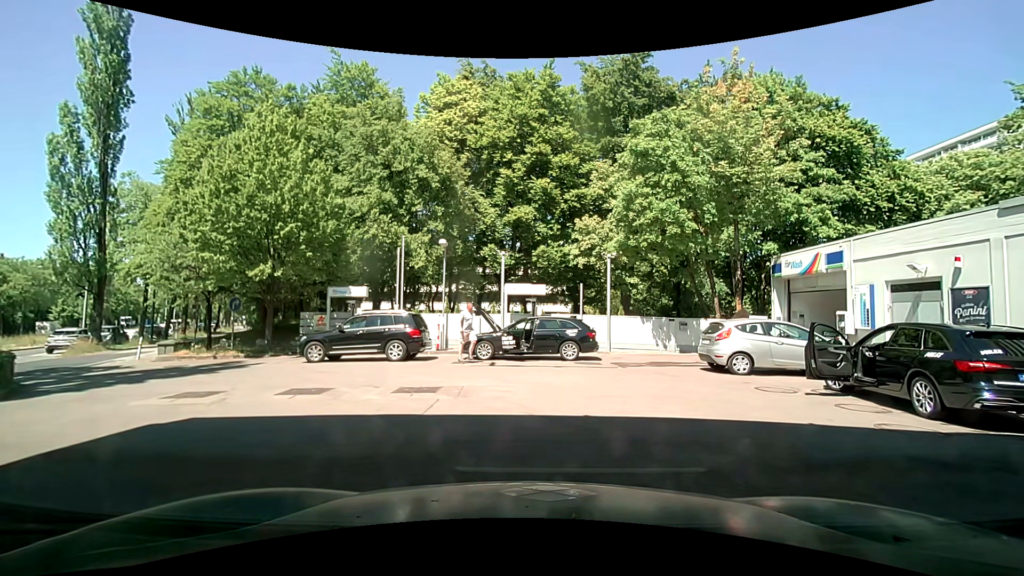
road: service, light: Day
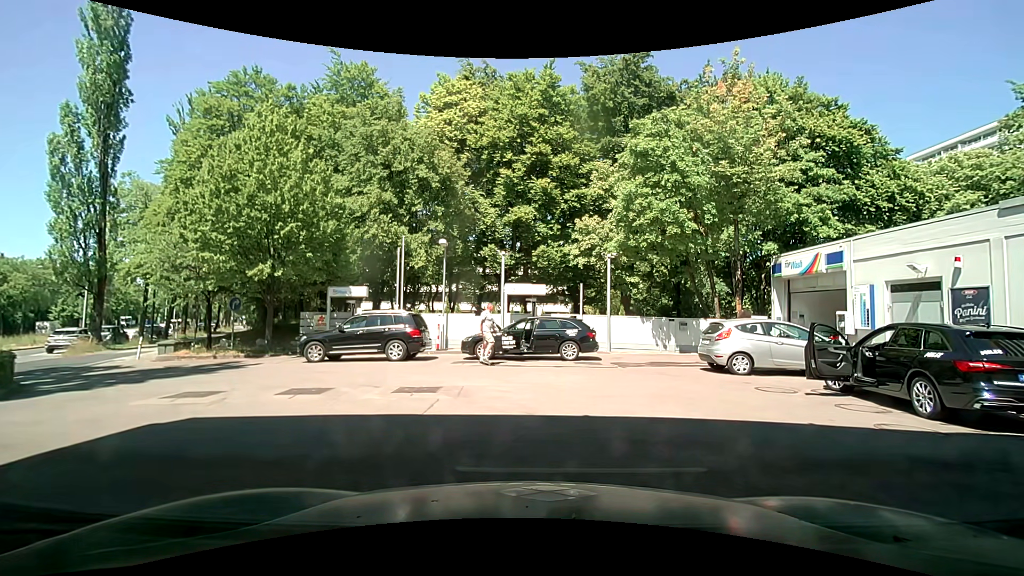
(0.0, 0.0) m; 0°
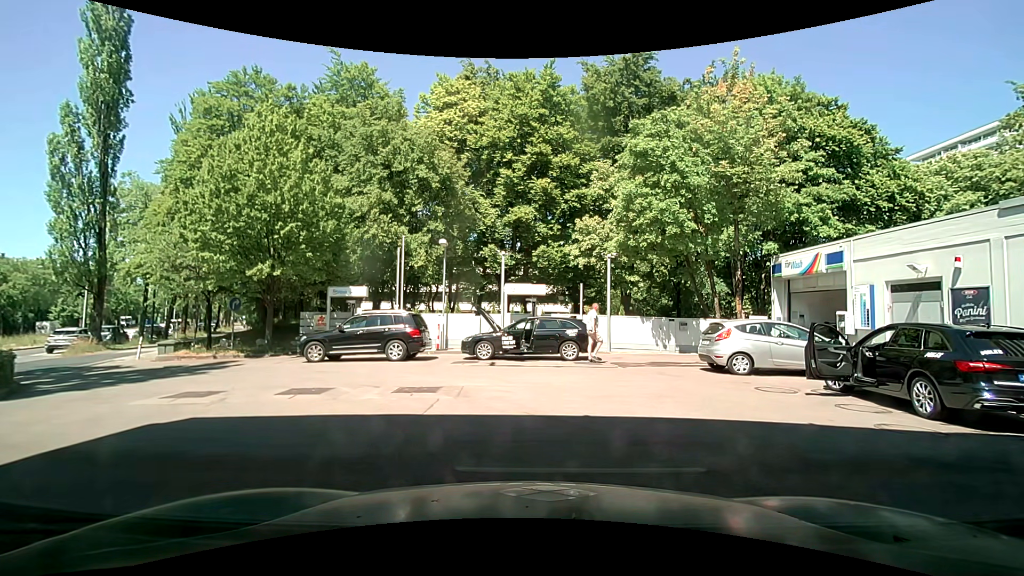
(0.0, 0.0) m; 0°
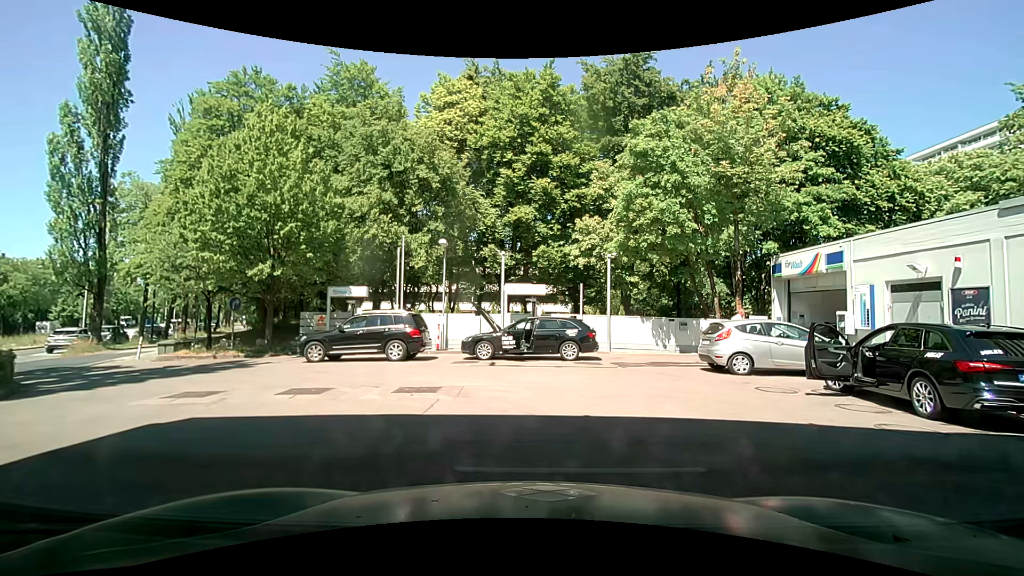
(0.0, 0.0) m; 0°
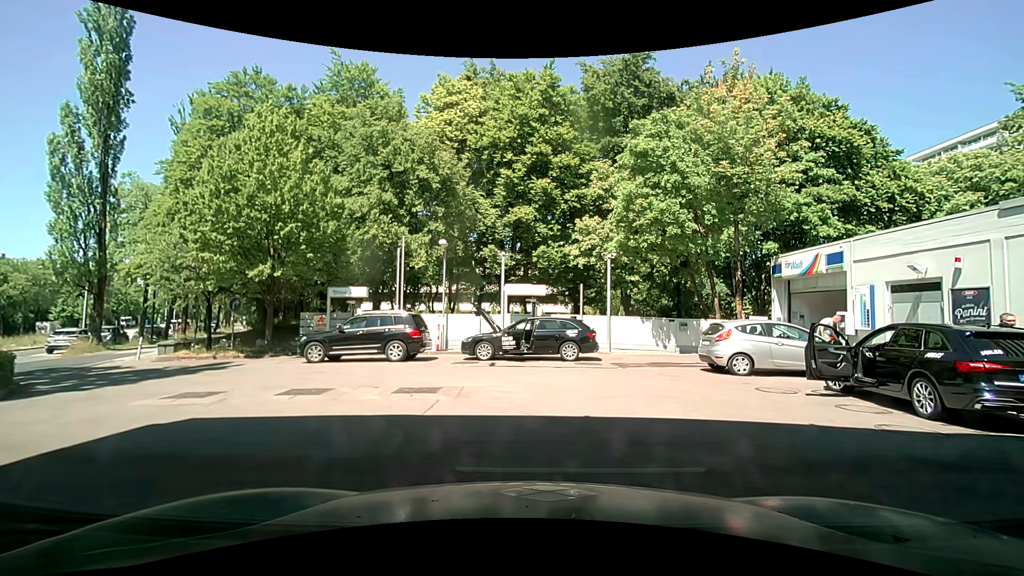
(0.0, 0.0) m; 0°
